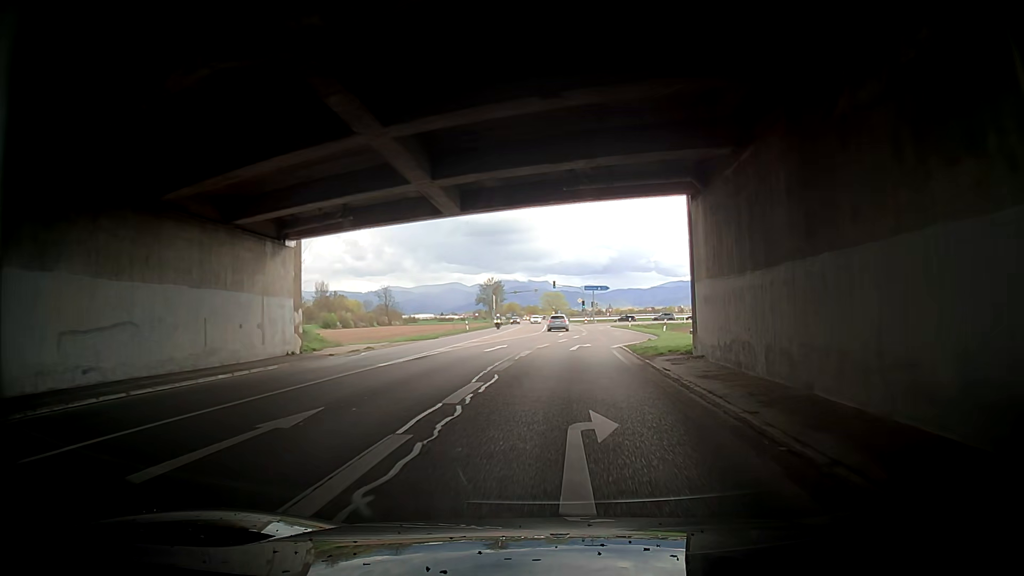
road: primary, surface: asphalt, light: Day
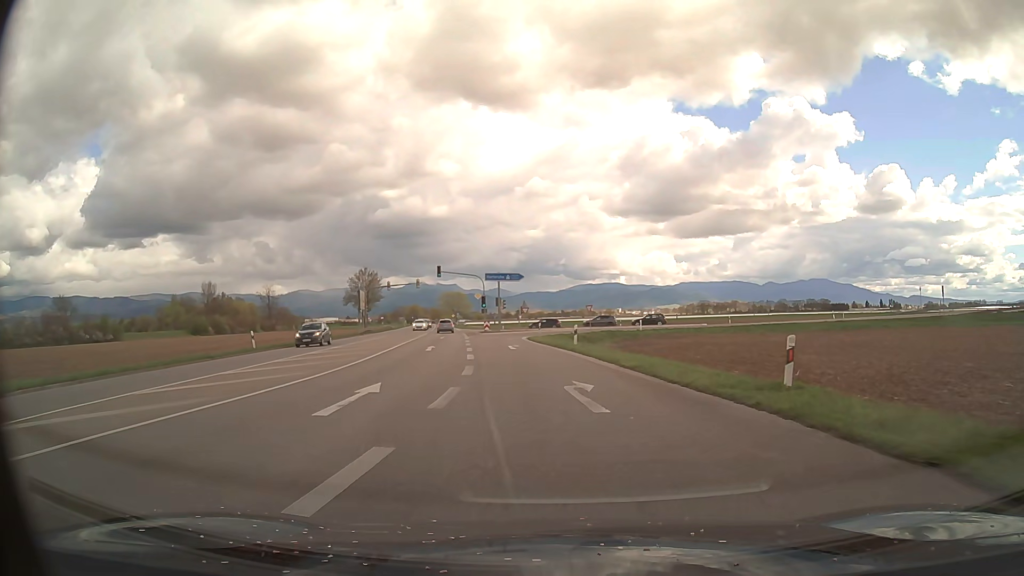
(+2.4, +36.0) m; +9°
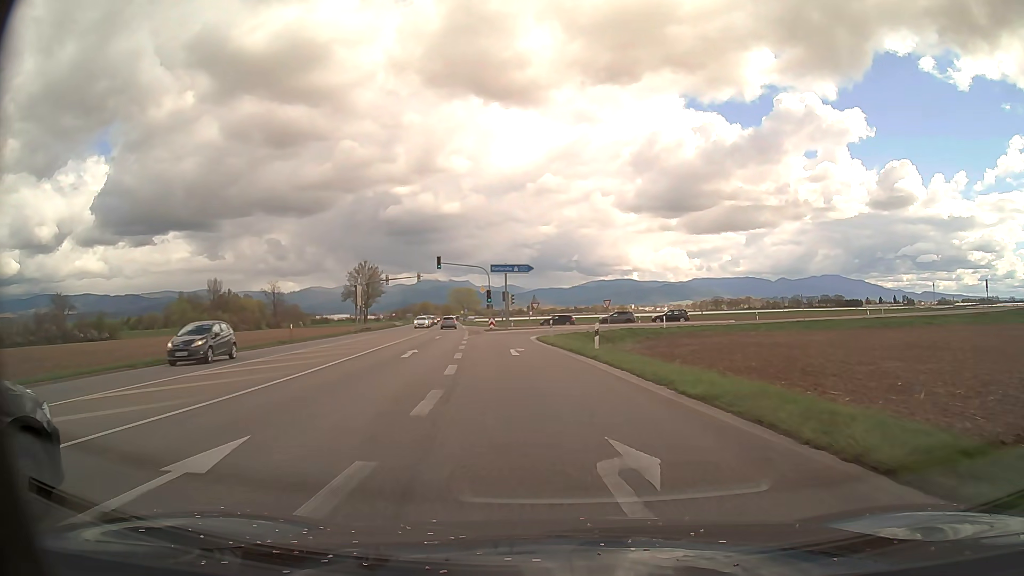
(0.0, +7.0) m; -1°
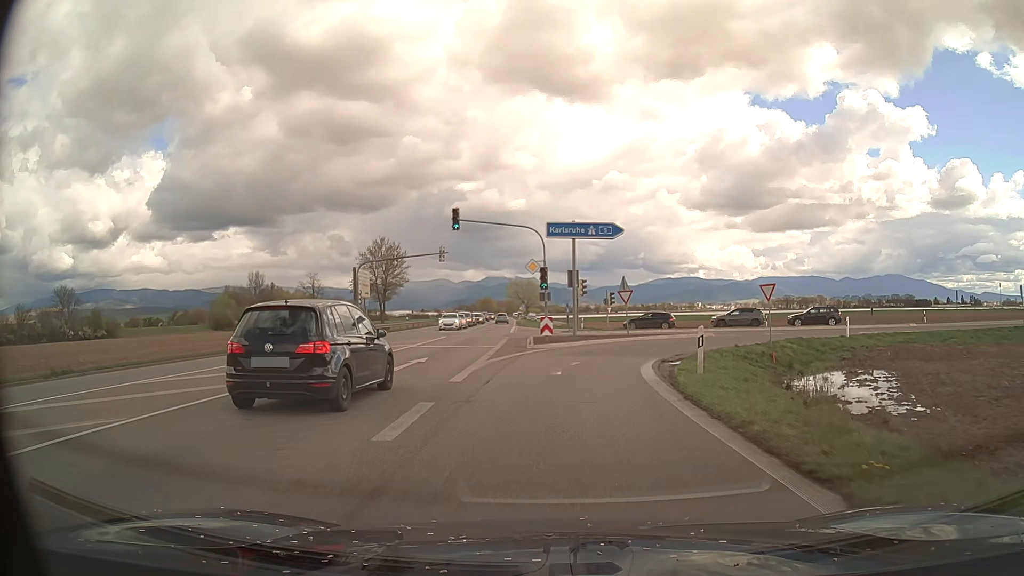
(-1.9, +25.9) m; -6°
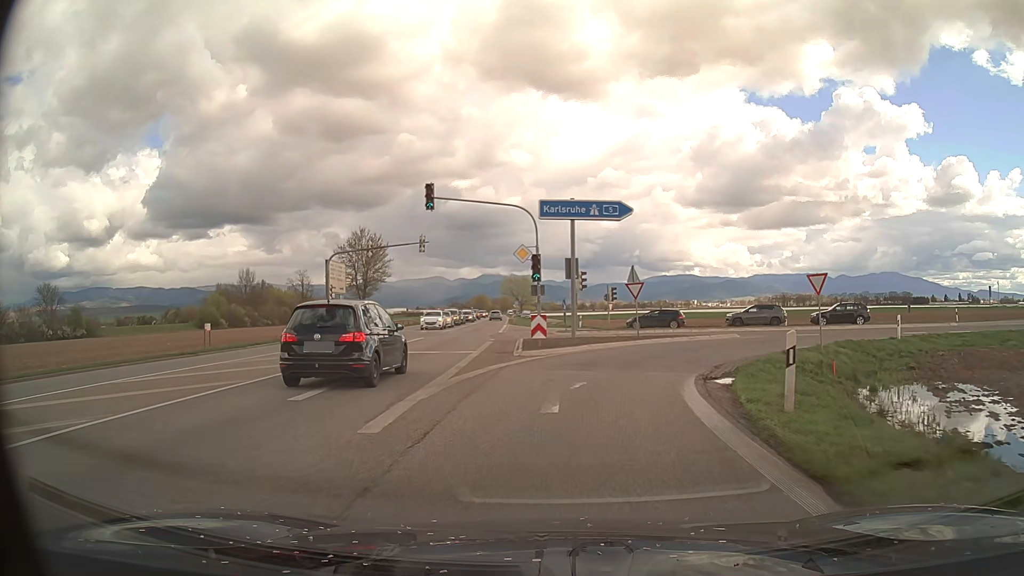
(0.0, +6.0) m; 0°
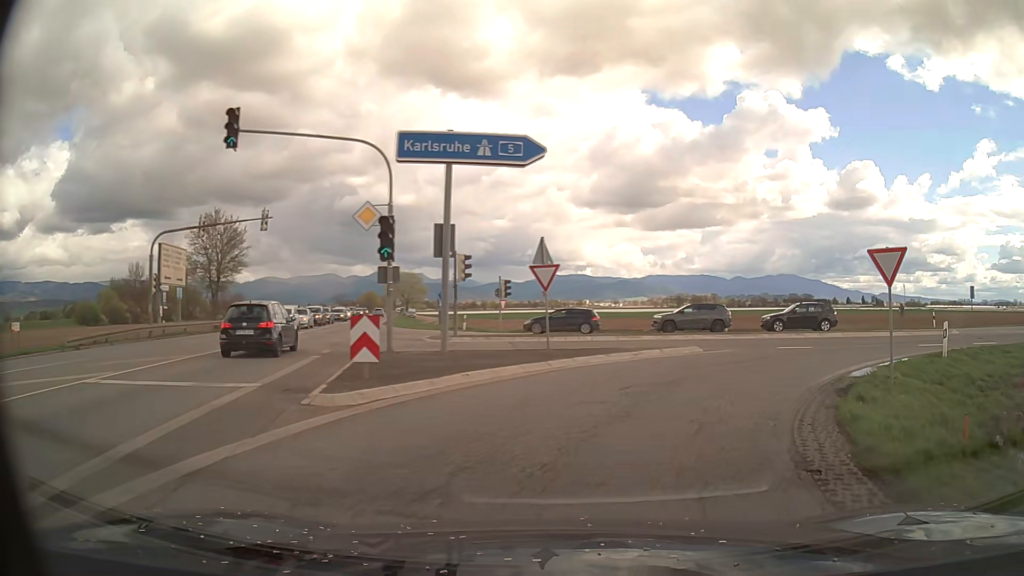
(+0.5, +10.5) m; +9°
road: motorway_link
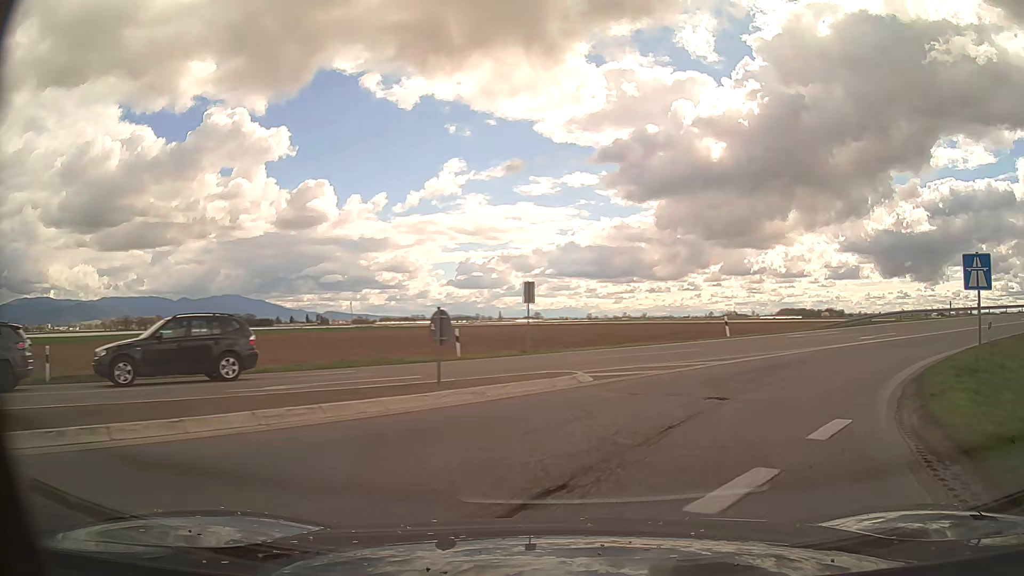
(+8.1, +19.8) m; +48°
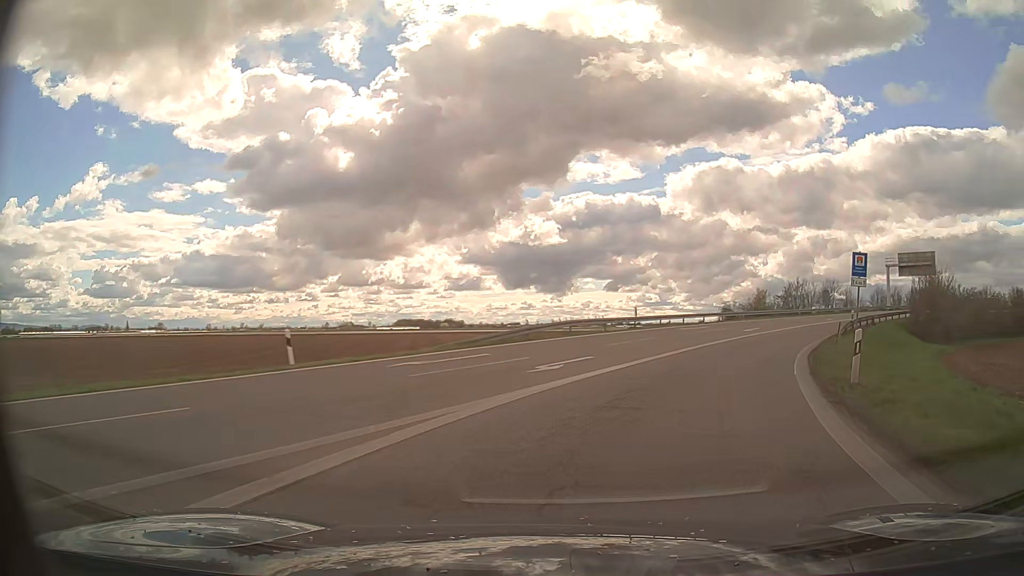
(+4.2, +13.8) m; +32°
(+1, +10) (+4, +19) (+9, +28) (+14, +37) (+19, +45) (+25, +53) (+31, +61) (+38, +69) (+45, +76) (+53, +82) m
